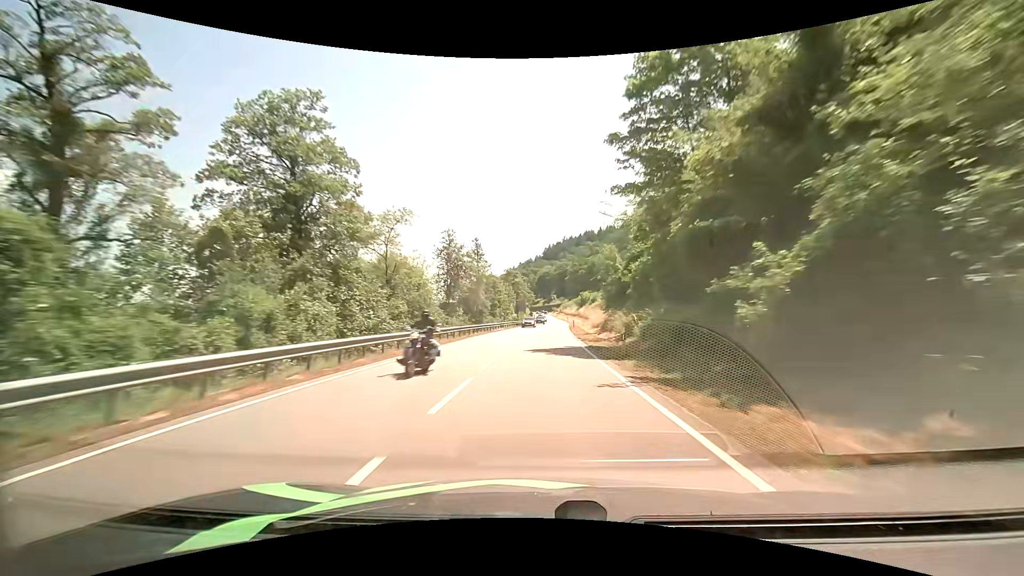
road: primary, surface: asphalt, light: Day
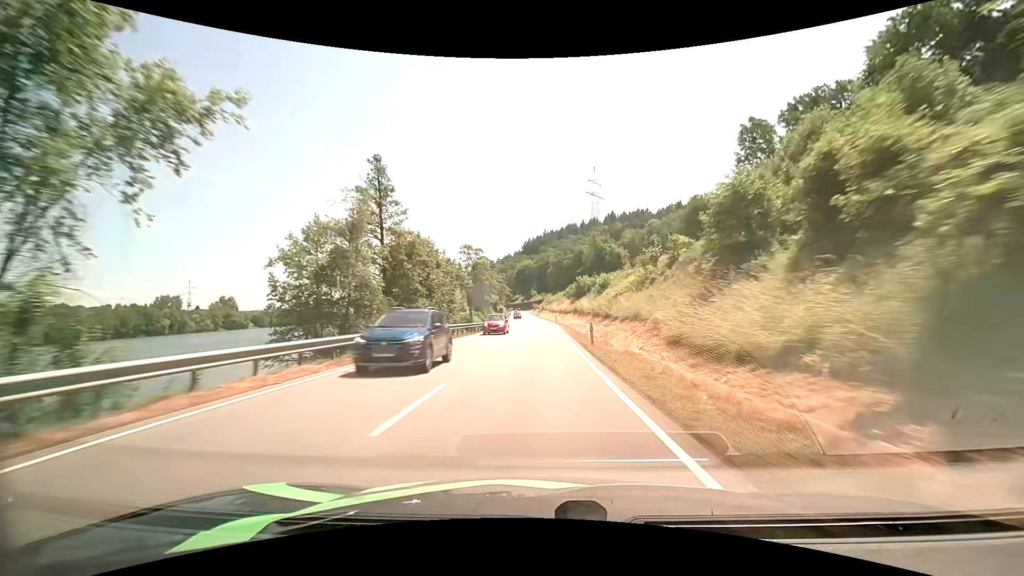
(+1.3, +43.7) m; +2°
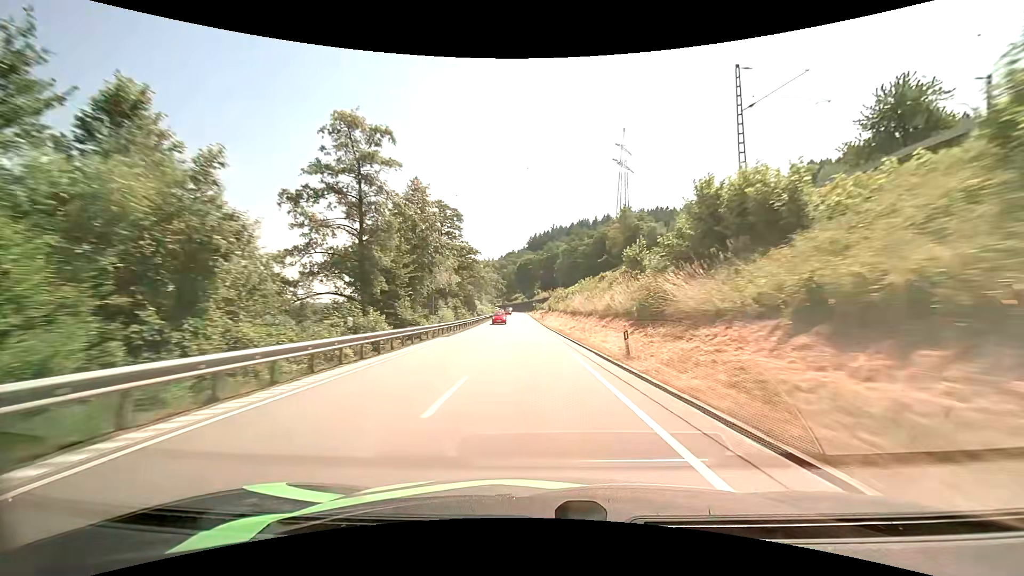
(+0.2, +58.7) m; 0°
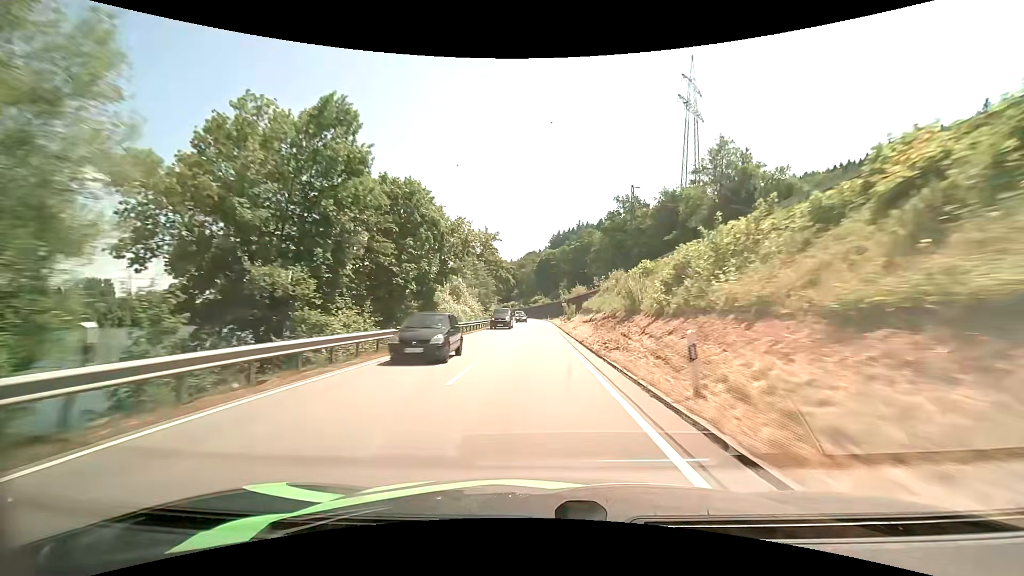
(-1.5, +56.7) m; -2°
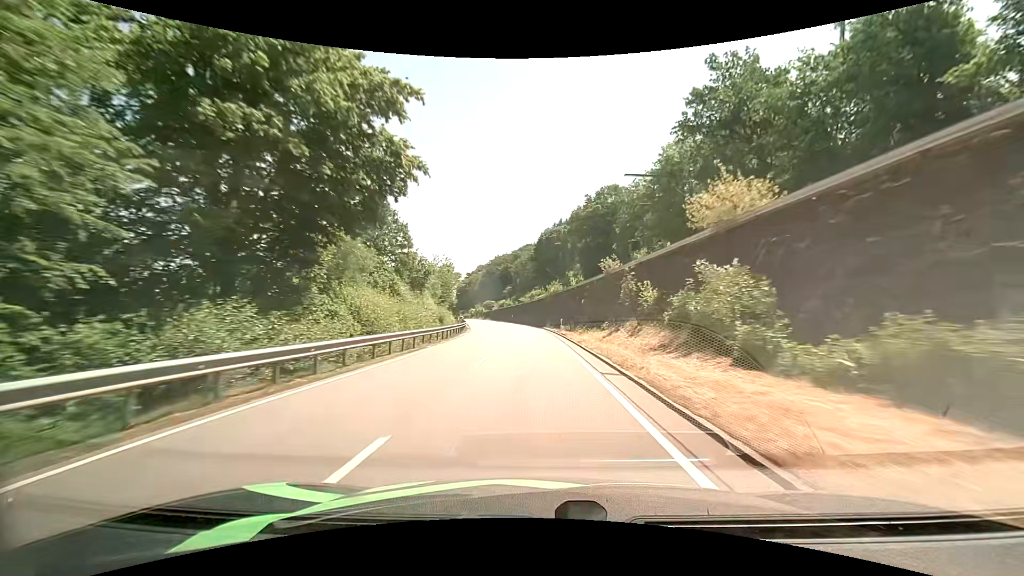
(+0.1, +67.4) m; 0°
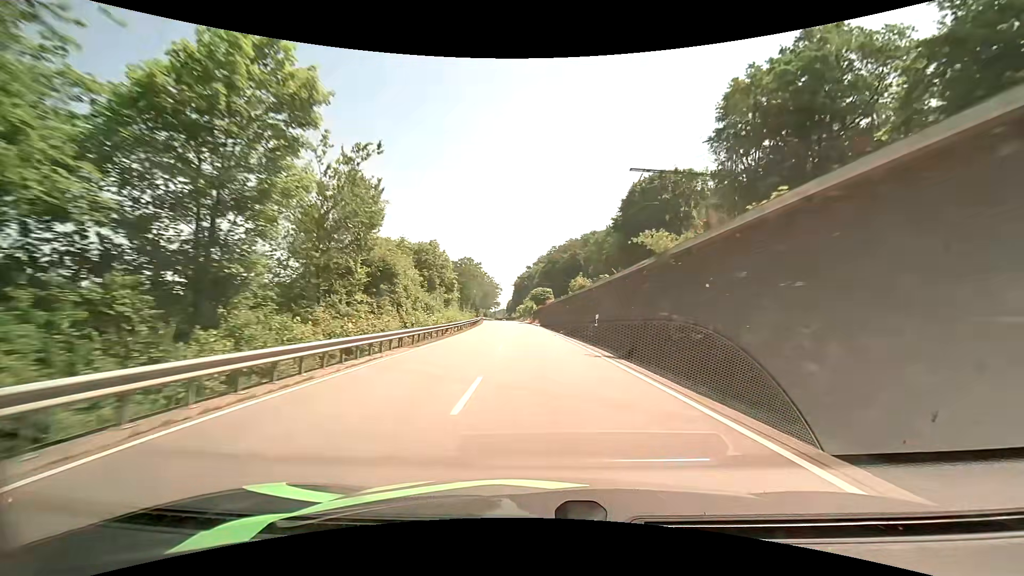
(-3.9, +66.0) m; -7°
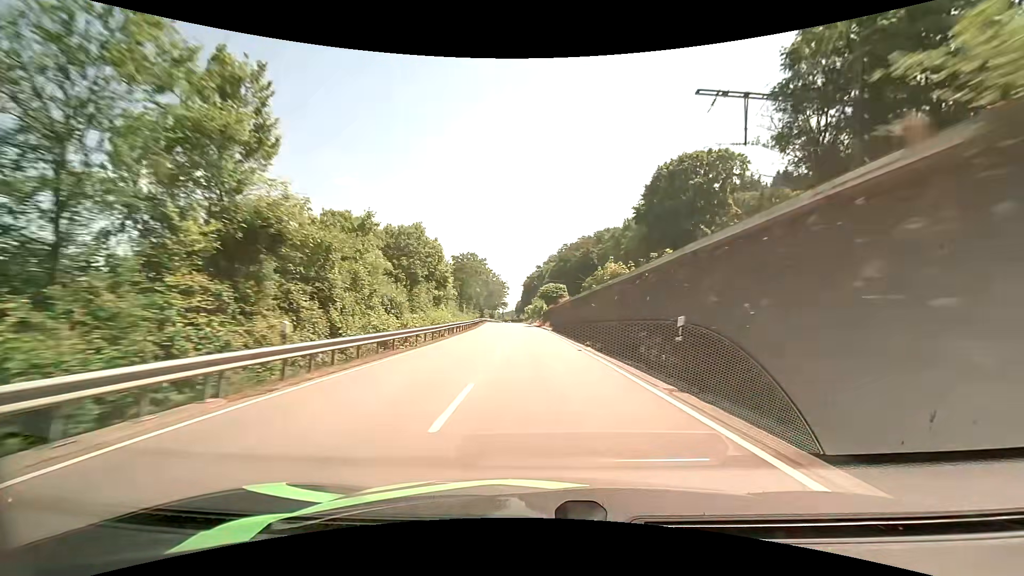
(-0.1, +13.0) m; -1°
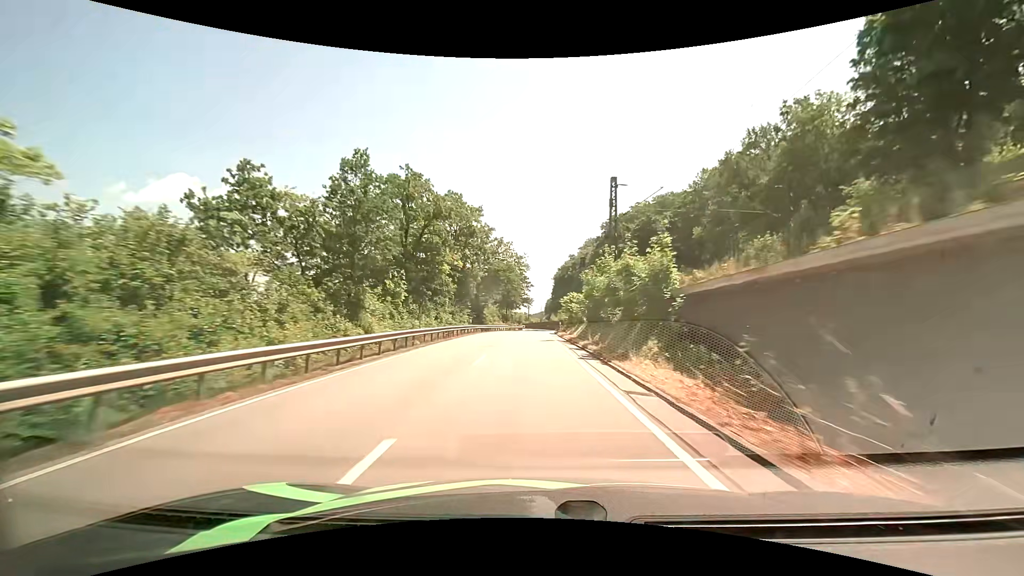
(-2.3, +64.0) m; -3°
(0, +10) (0, +20) (0, +30) (0, +40) (0, +50) (0, +60) (0, +70) (+1, +80) (+1, +90) (+1, +100) m
